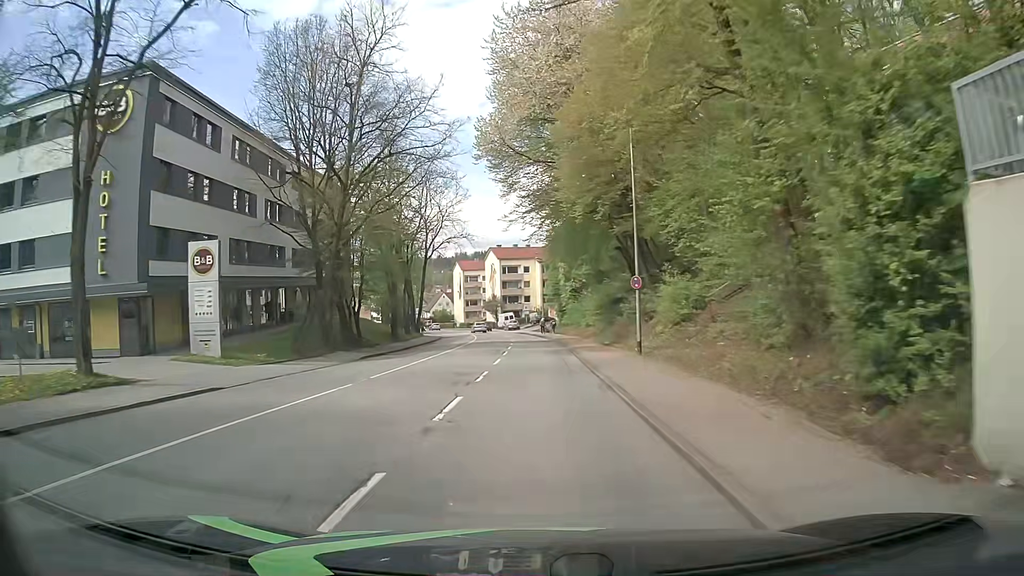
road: tertiary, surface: asphalt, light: Day
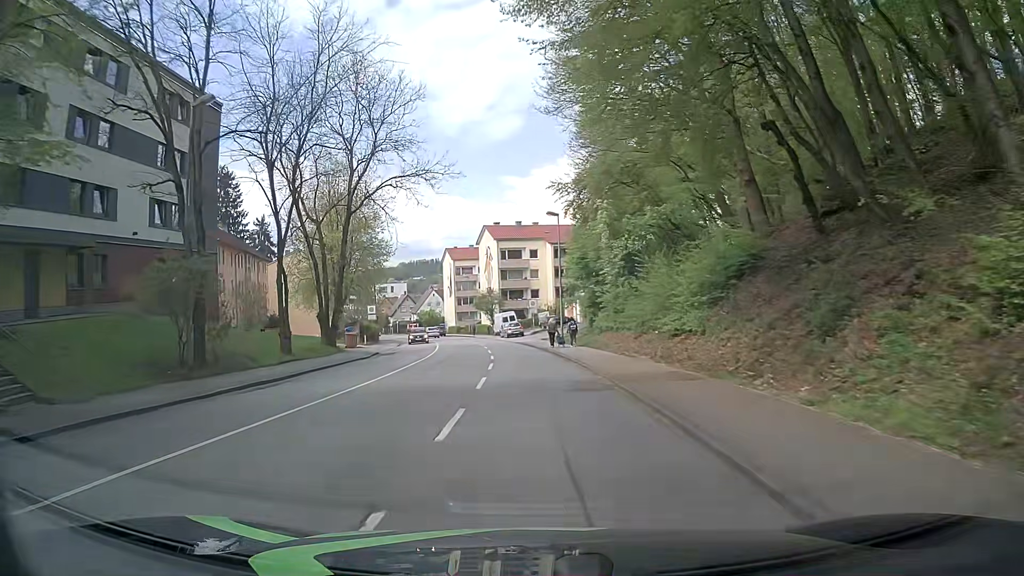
(-0.2, +31.9) m; -1°
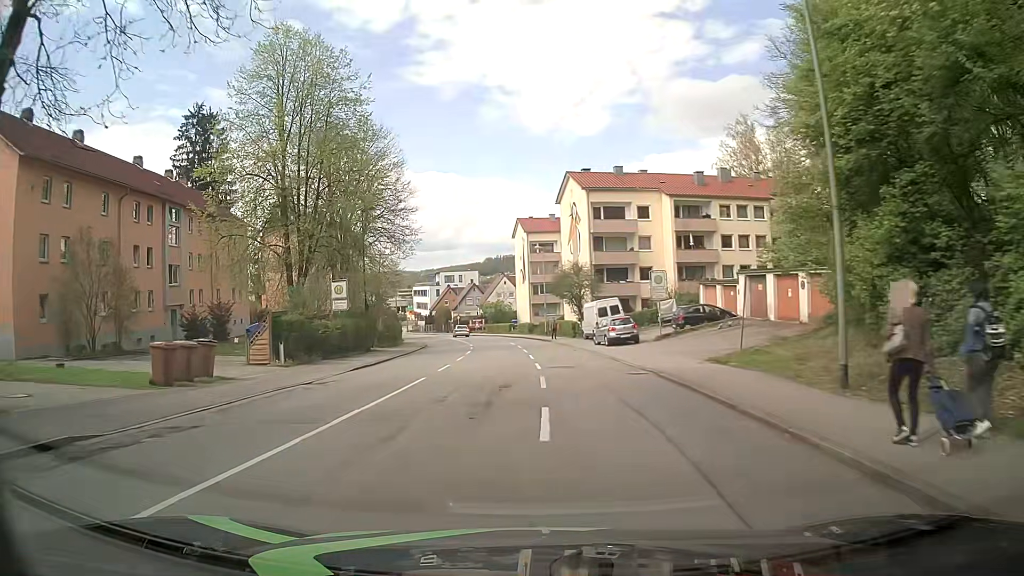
(-1.8, +31.7) m; -7°
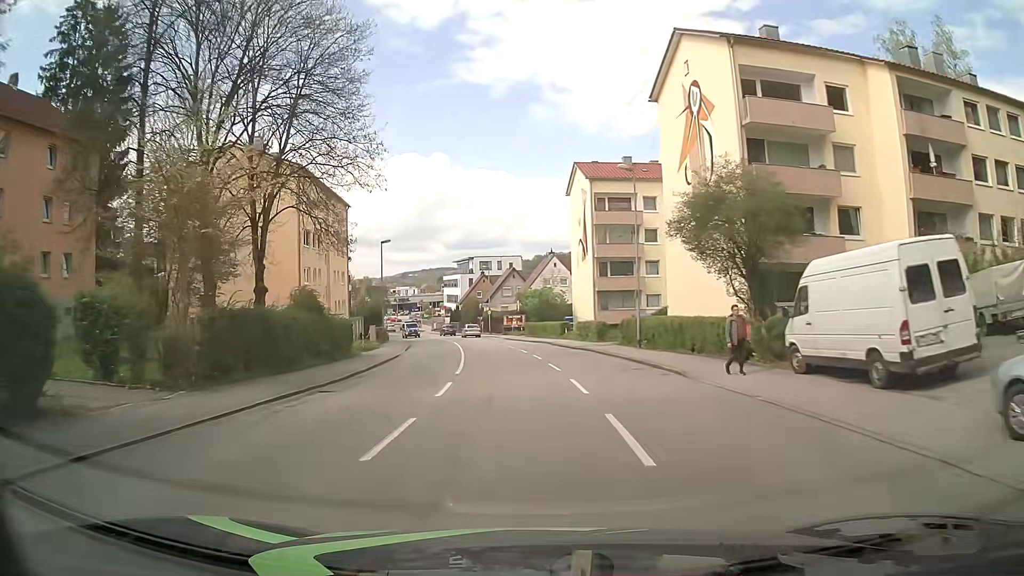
(-1.6, +31.6) m; -5°
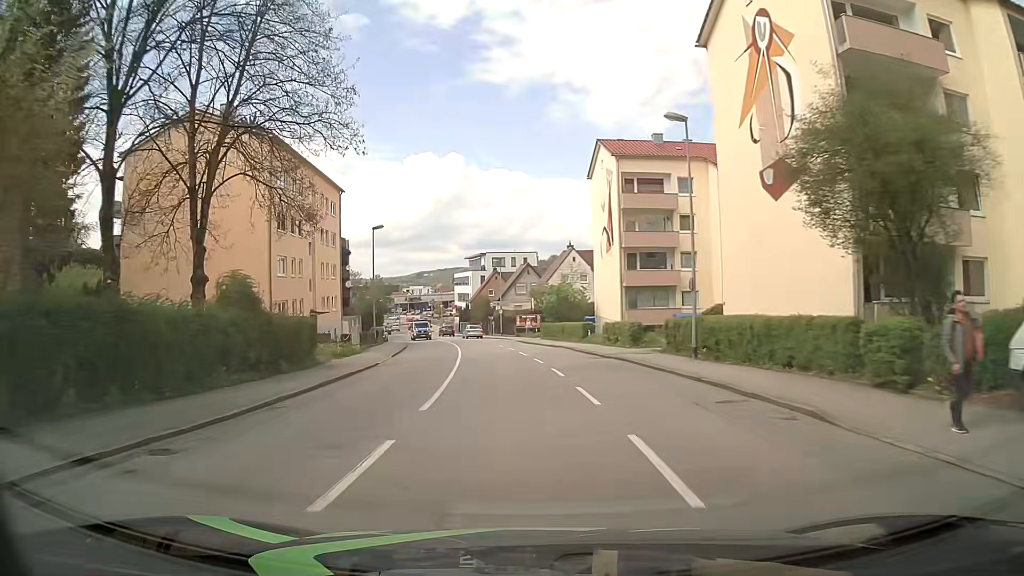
(-0.1, +7.9) m; -1°
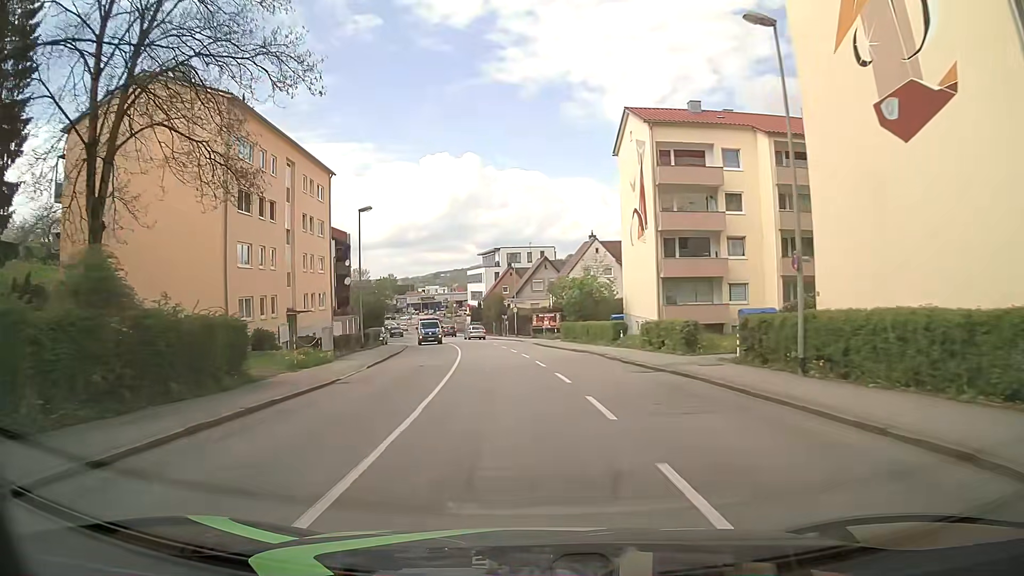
(-0.1, +7.9) m; -2°
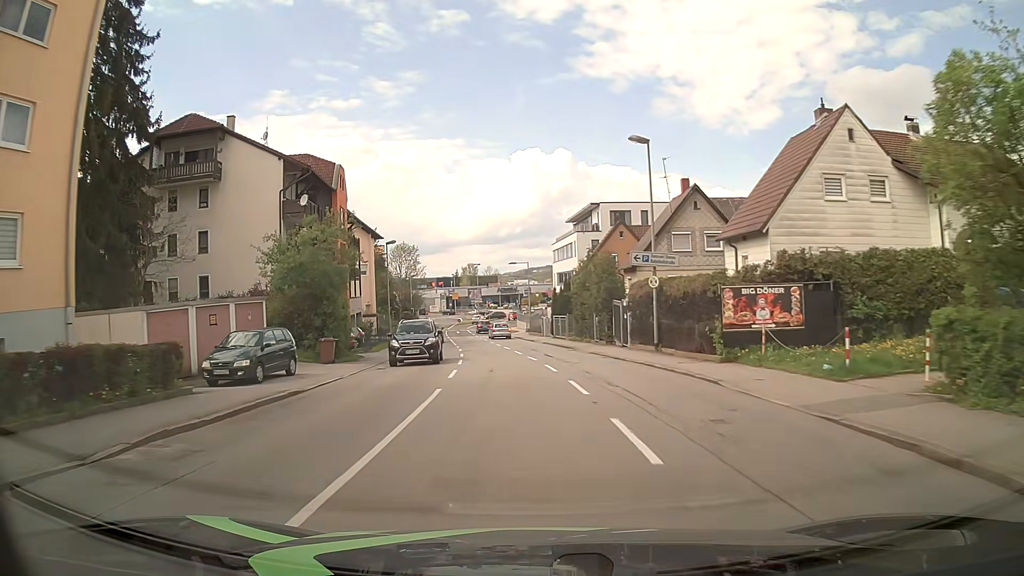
(-2.6, +39.5) m; -8°
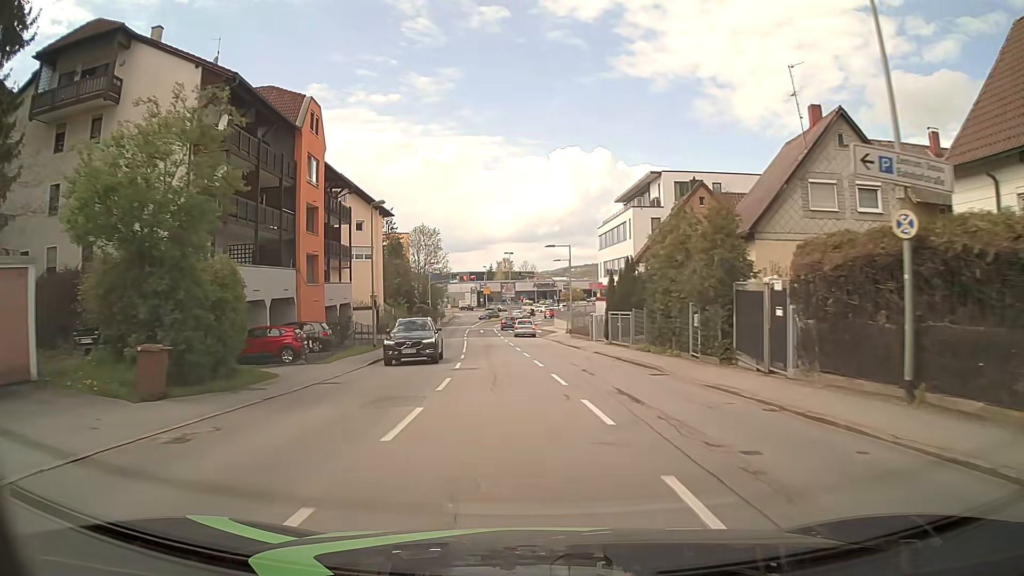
(-0.3, +15.8) m; -2°
(0, +10) (-1, +20) (-2, +30) (-3, +40) (-4, +50) (-5, +60) (-6, +70) (-7, +80) (-6, +90) (-4, +99) m
